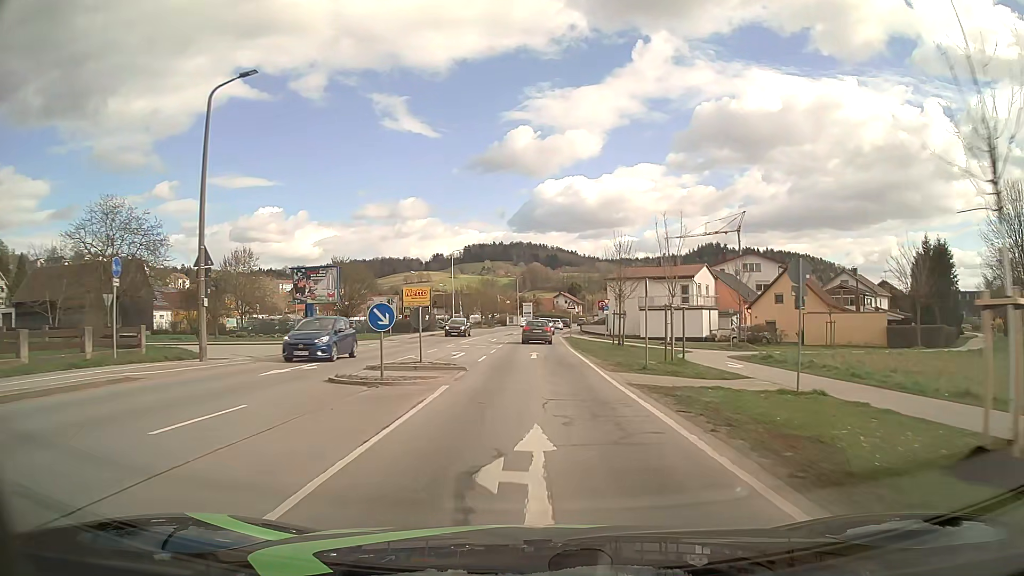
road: secondary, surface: asphalt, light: Day
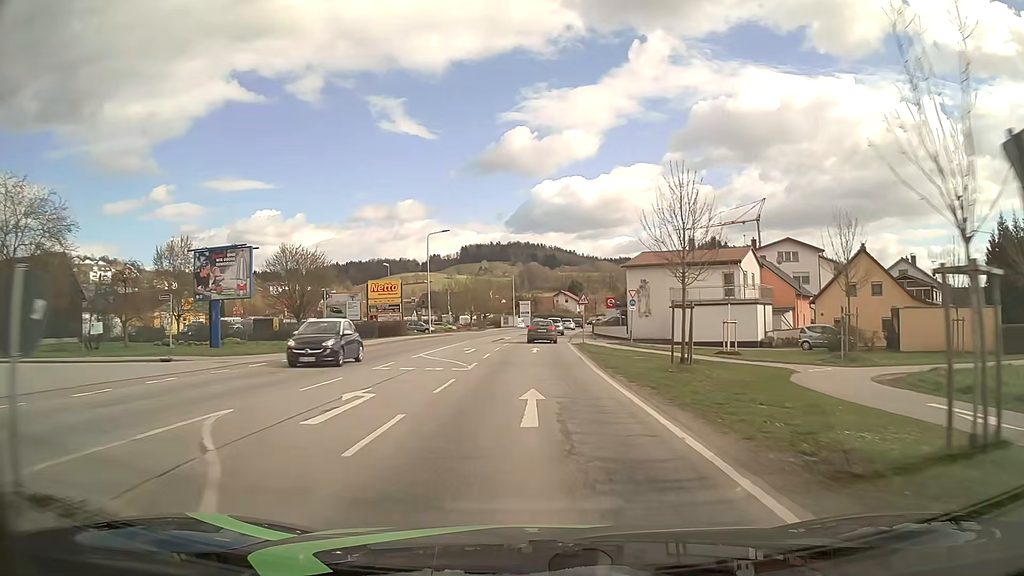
(0.0, +15.7) m; 0°
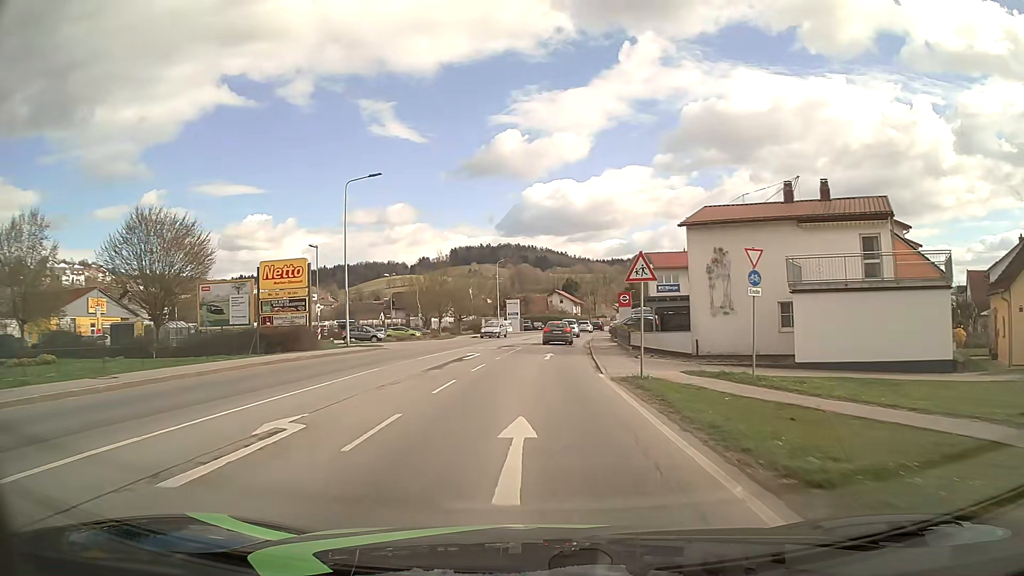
(+0.1, +23.6) m; +1°
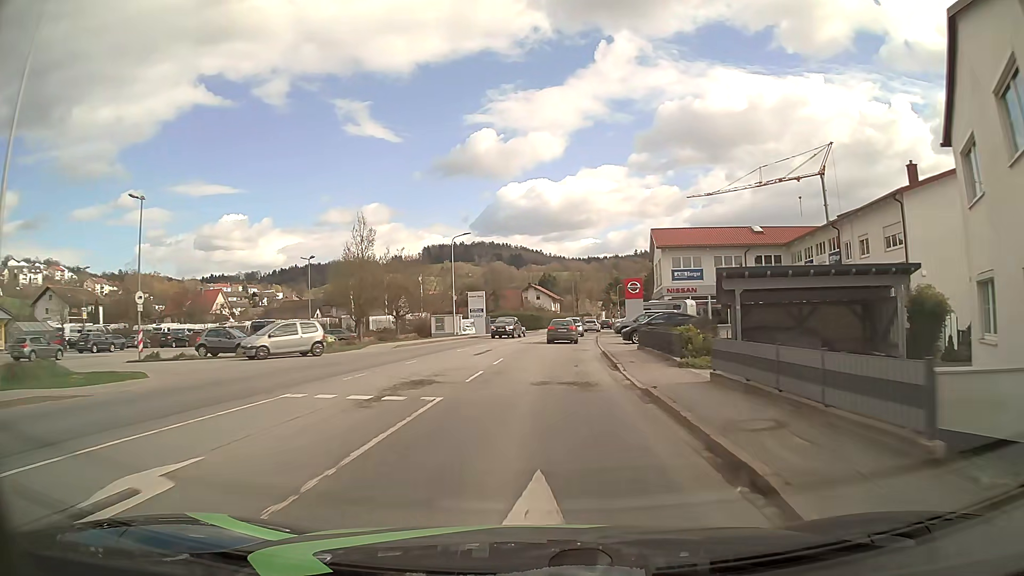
(+0.5, +23.7) m; +2°
